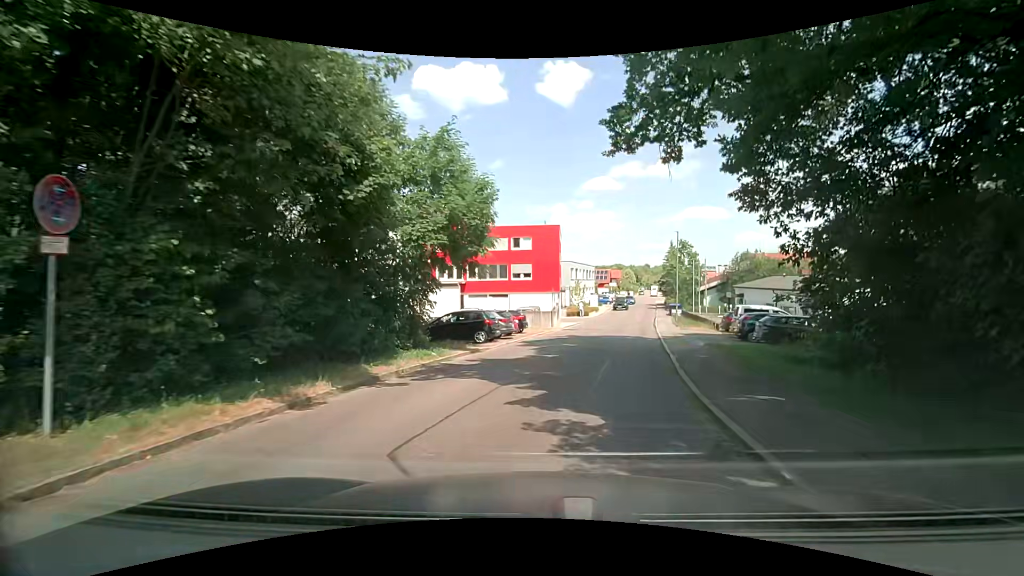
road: residential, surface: asphalt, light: Day
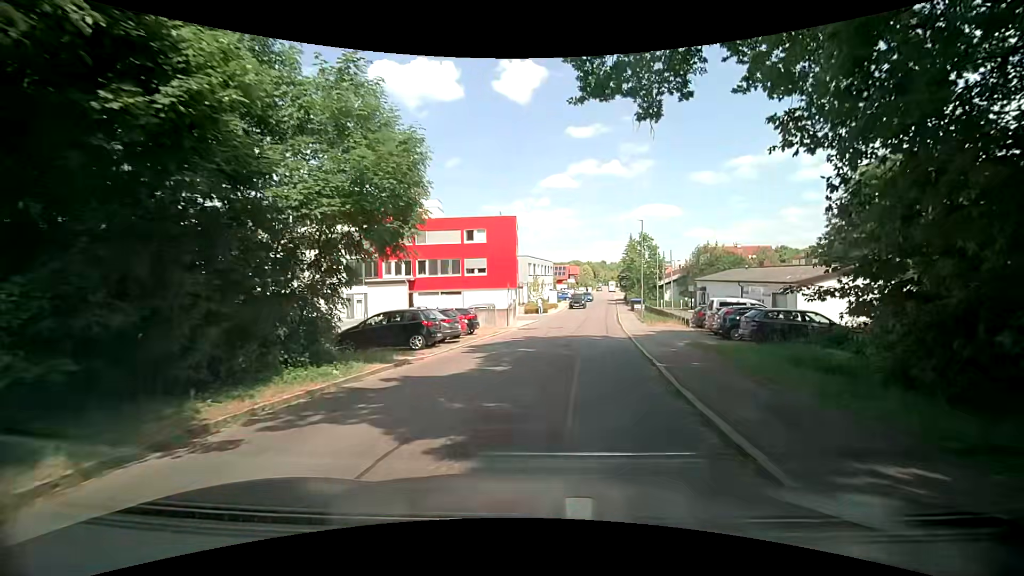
(+0.2, +4.0) m; +6°
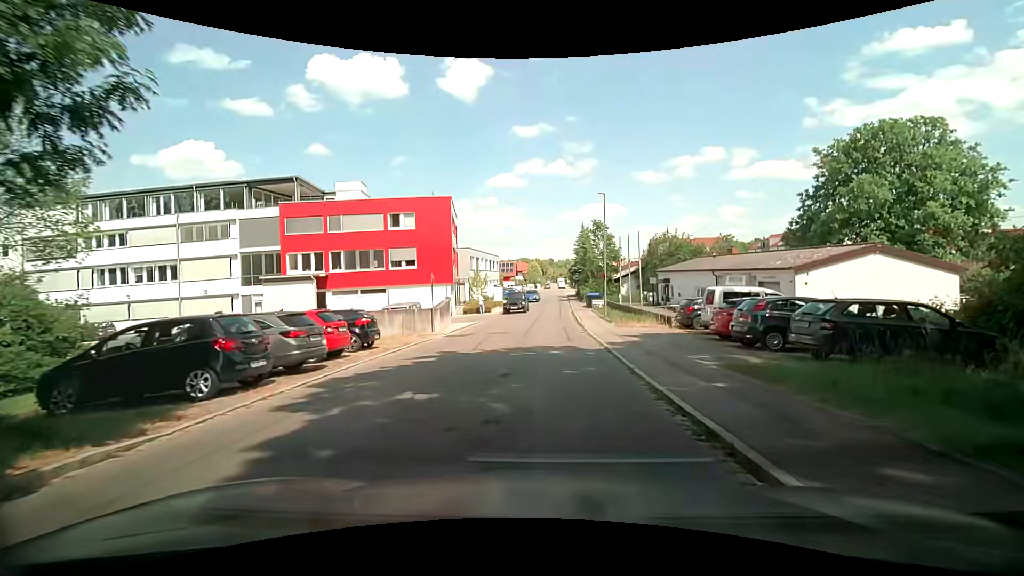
(+0.5, +8.6) m; +7°
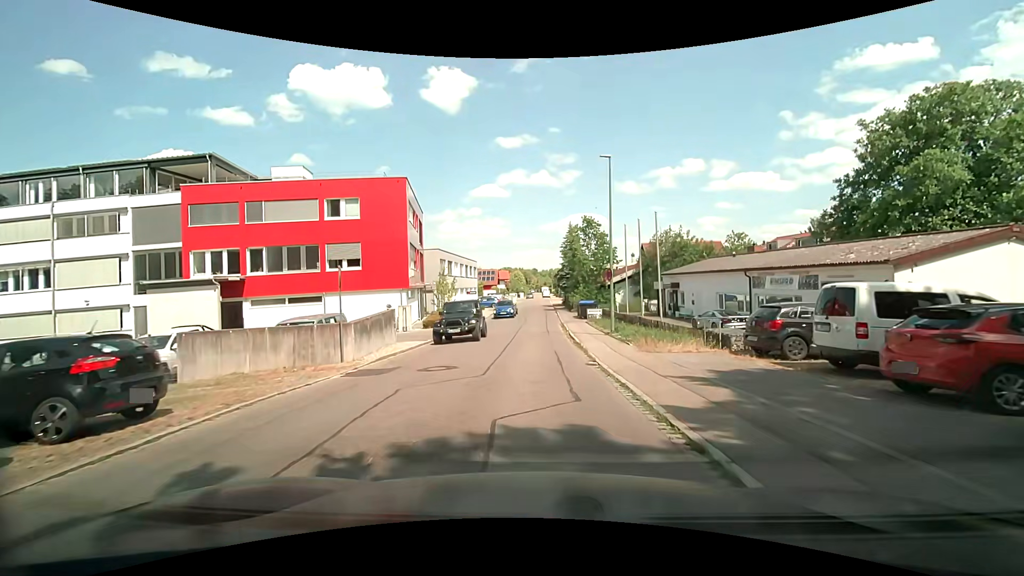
(0.0, +9.5) m; +1°
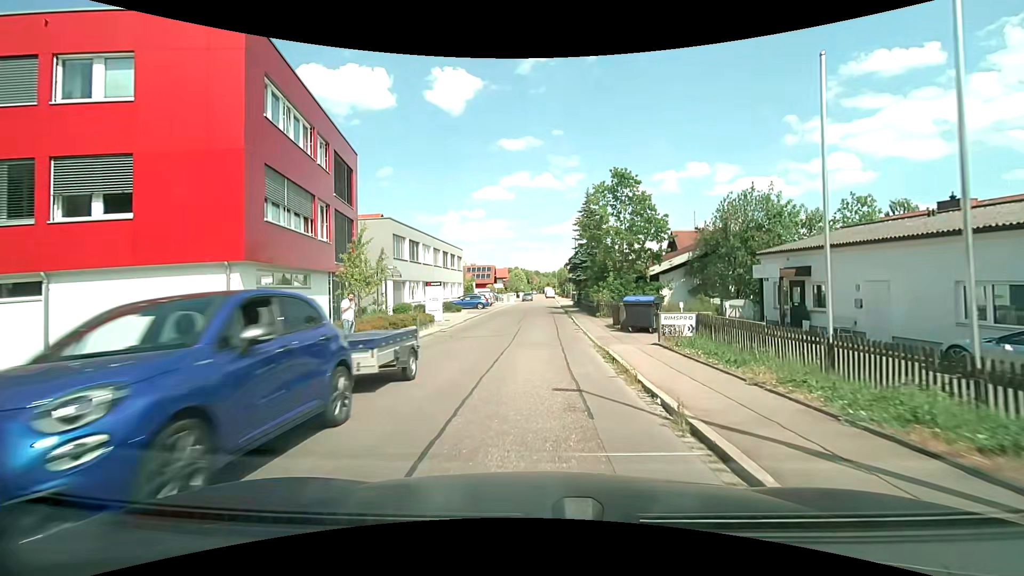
(-0.3, +19.2) m; 0°
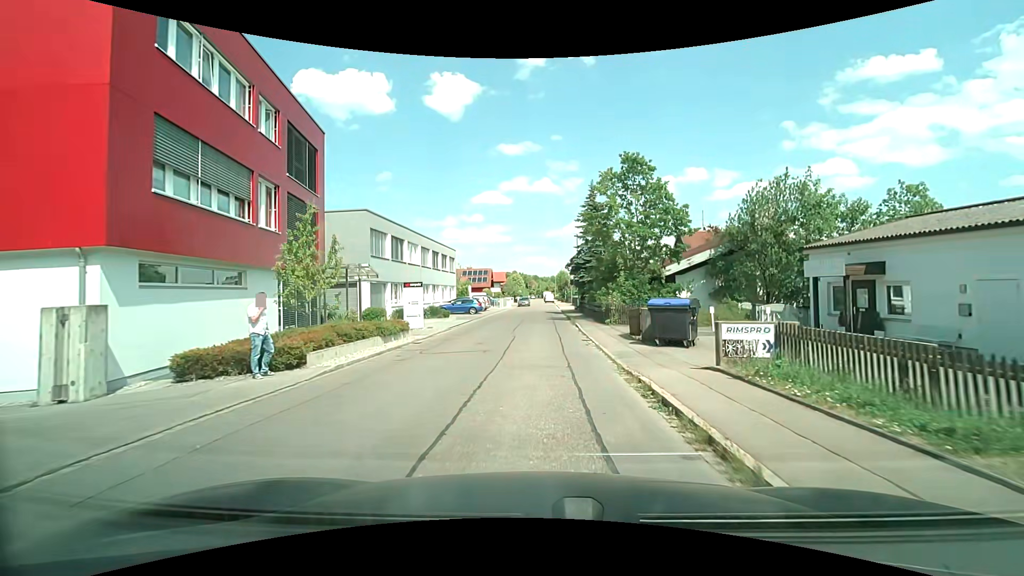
(0.0, +4.7) m; 0°
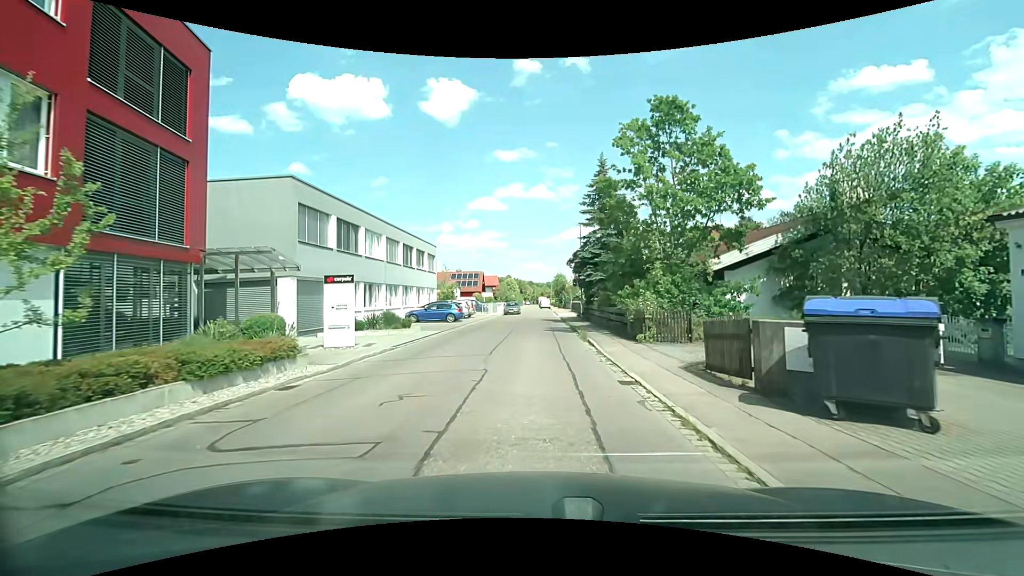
(0.0, +9.1) m; 0°
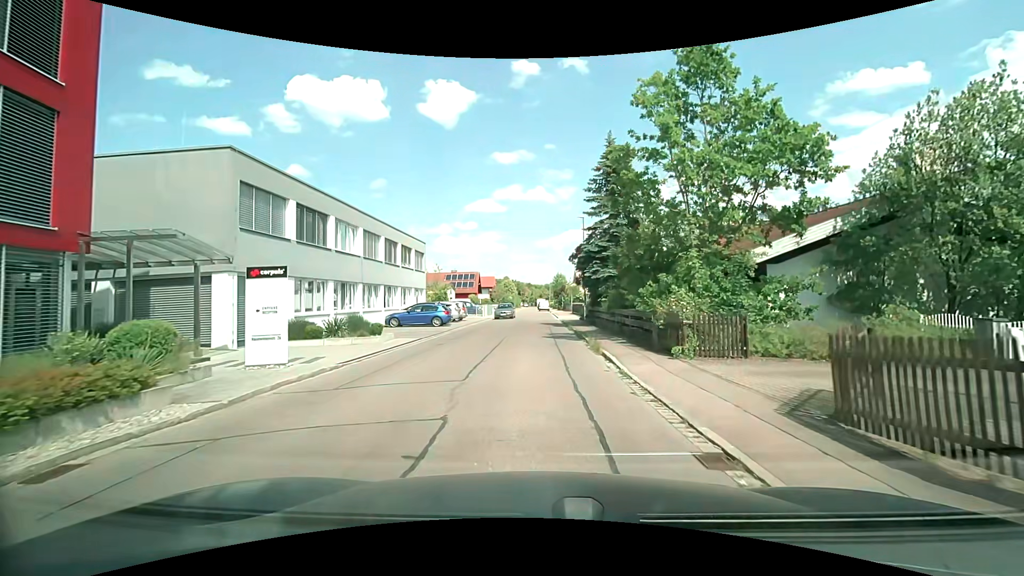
(0.0, +4.4) m; +1°
(0, +10) (0, +20) (0, +30) (0, +40) (0, +50) (0, +60) (0, +70) (-1, +80) (-2, +90) (-2, +100) m
